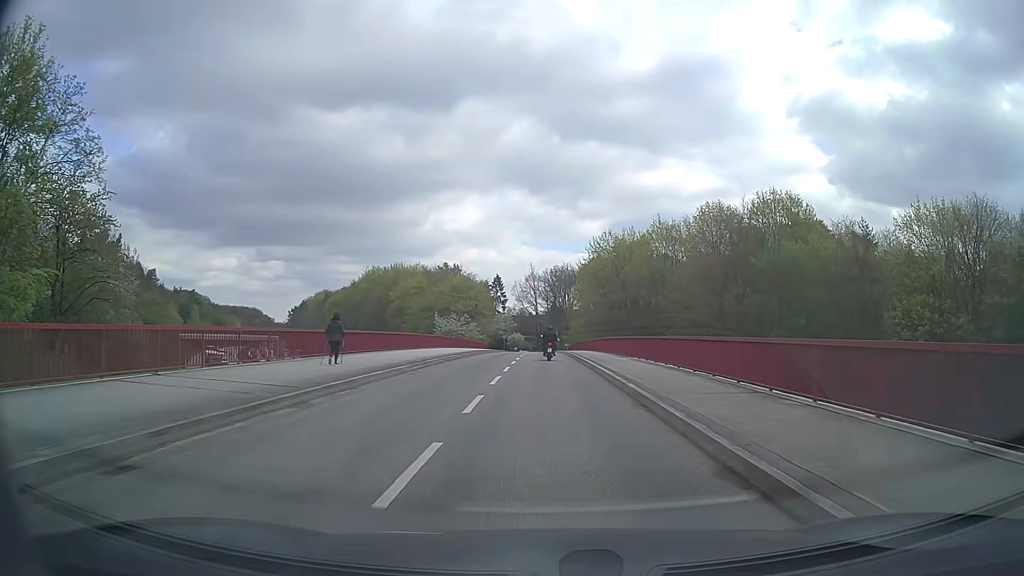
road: secondary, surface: asphalt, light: Day
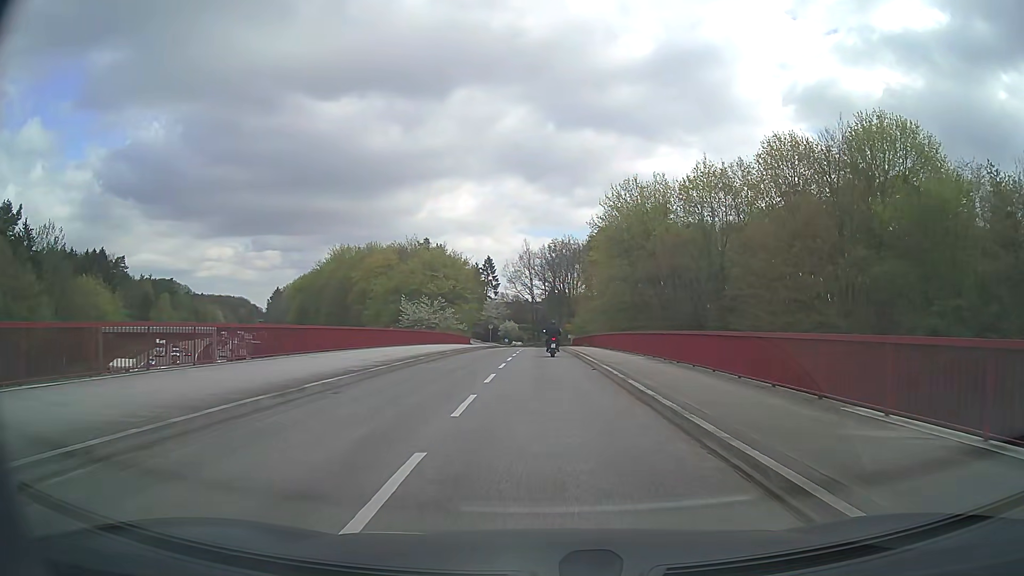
(0.0, +24.7) m; +1°
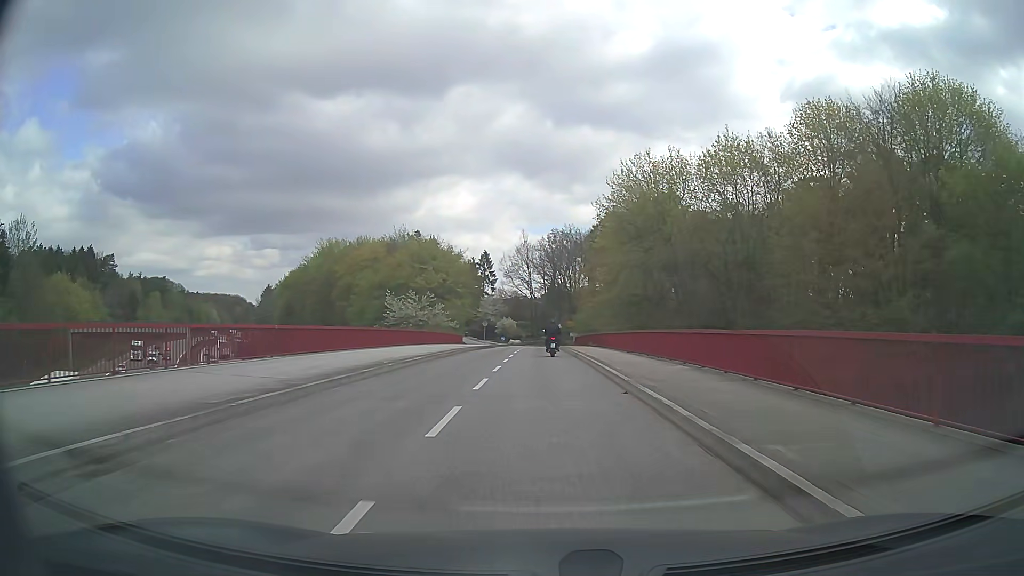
(0.0, +8.0) m; 0°
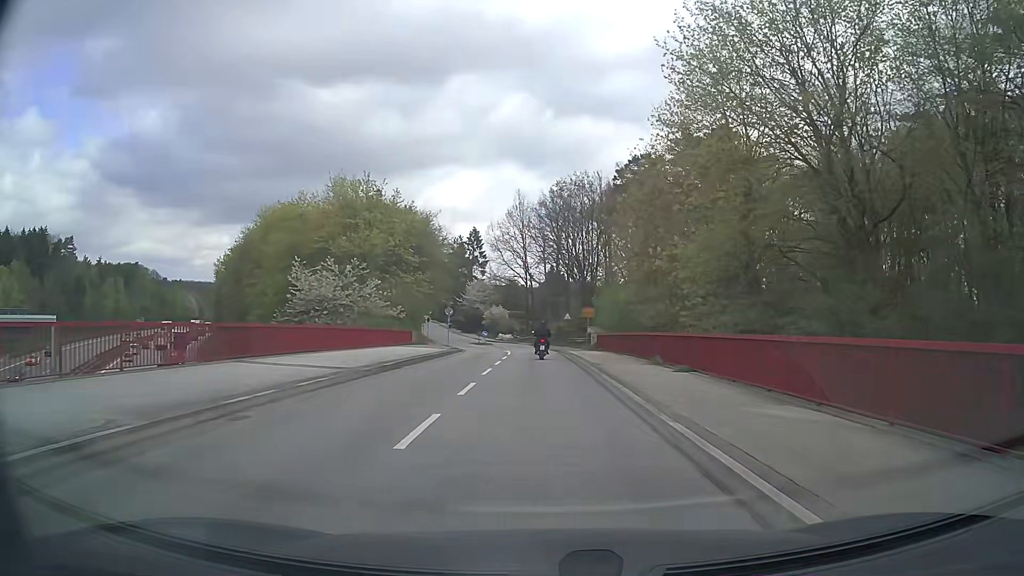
(+0.1, +30.4) m; 0°
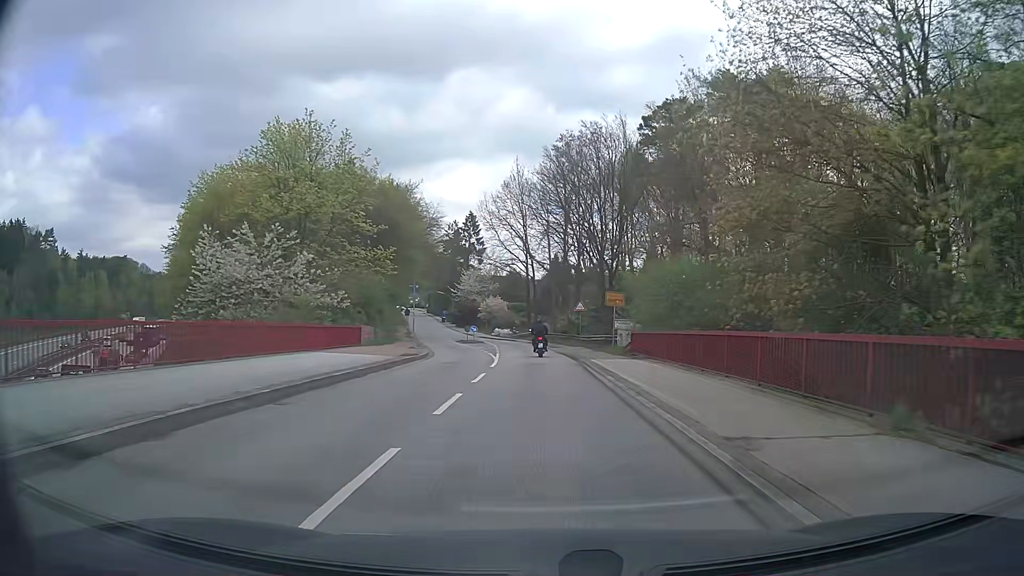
(-0.1, +15.0) m; 0°
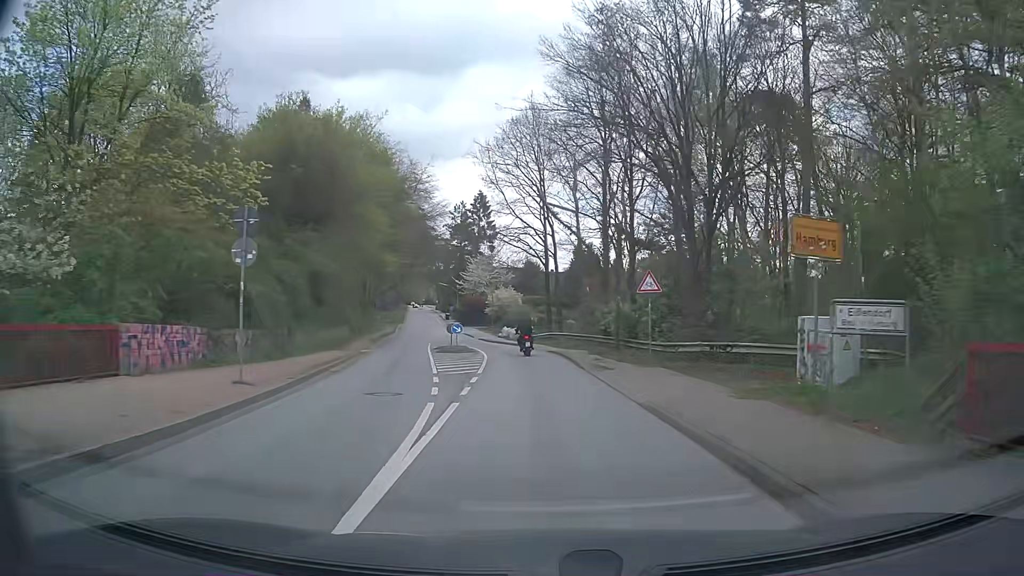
(-0.2, +22.5) m; -1°
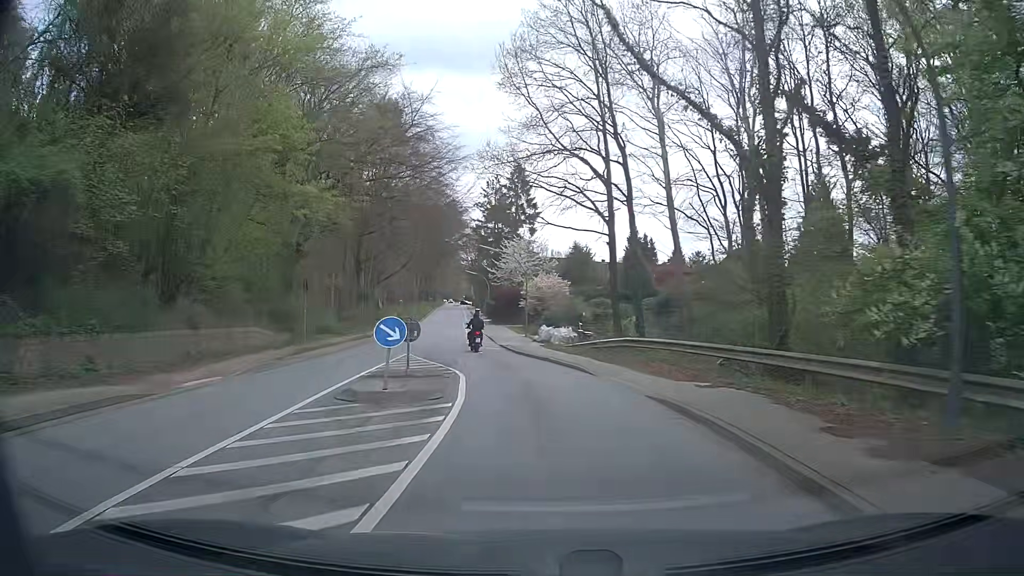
(-0.6, +22.3) m; -3°
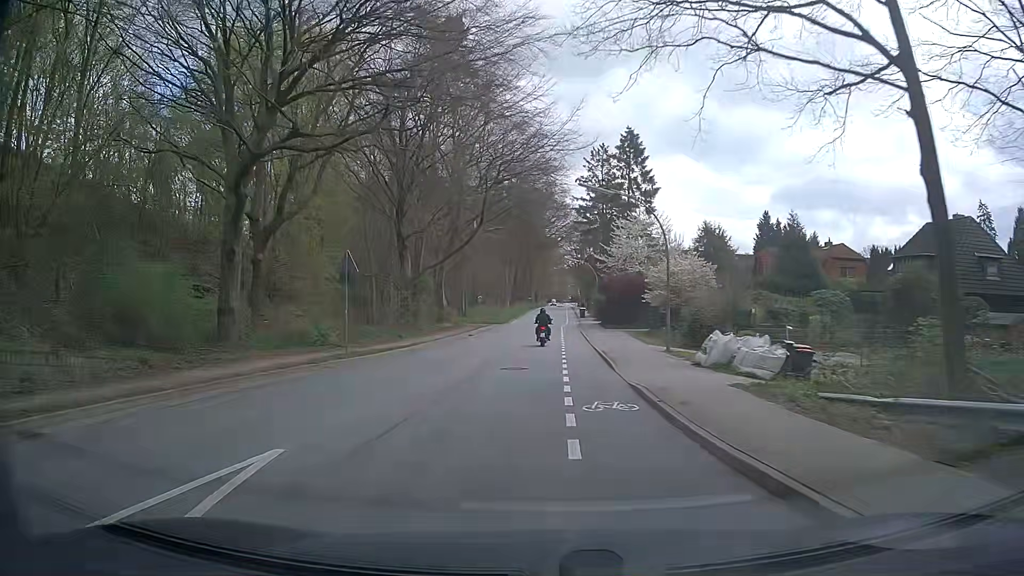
(-1.8, +21.9) m; -10°
(0, +10) (-1, +20) (-1, +30) (-1, +40) (-1, +50) (0, +60) (0, +70) (0, +80) (+1, +90) (+1, +100) m
